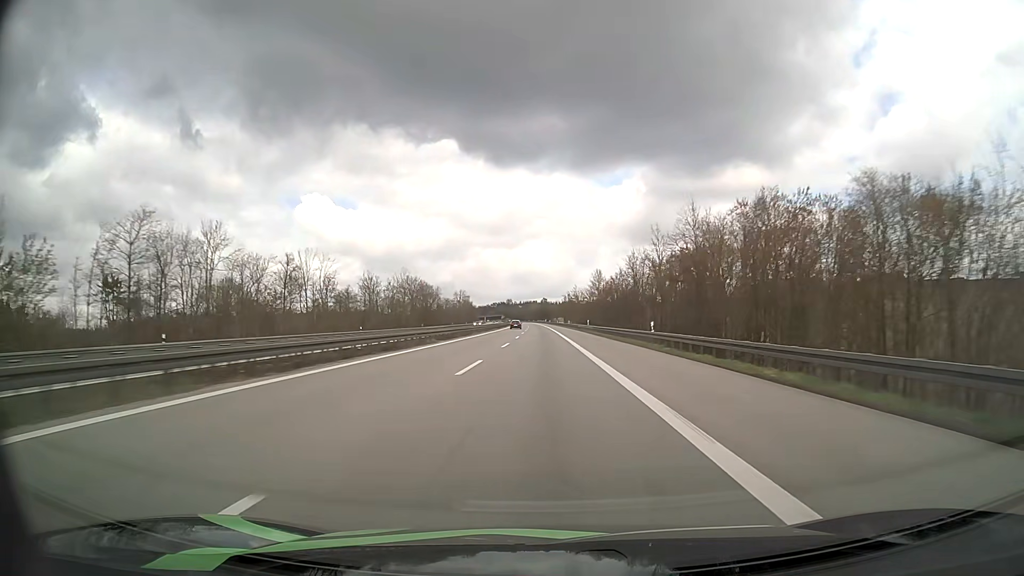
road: motorway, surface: asphalt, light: Day
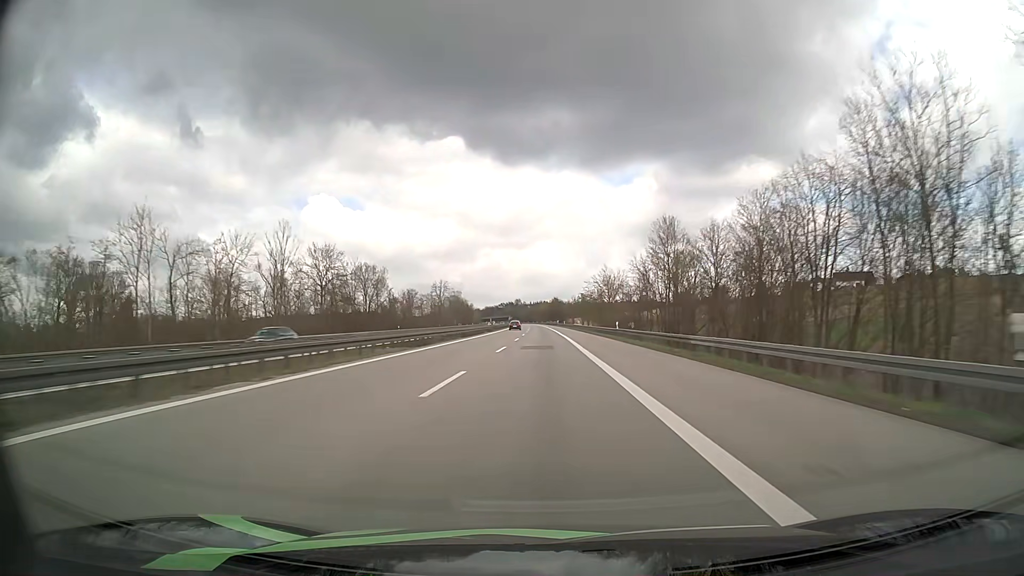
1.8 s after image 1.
(-0.8, +77.4) m; -1°
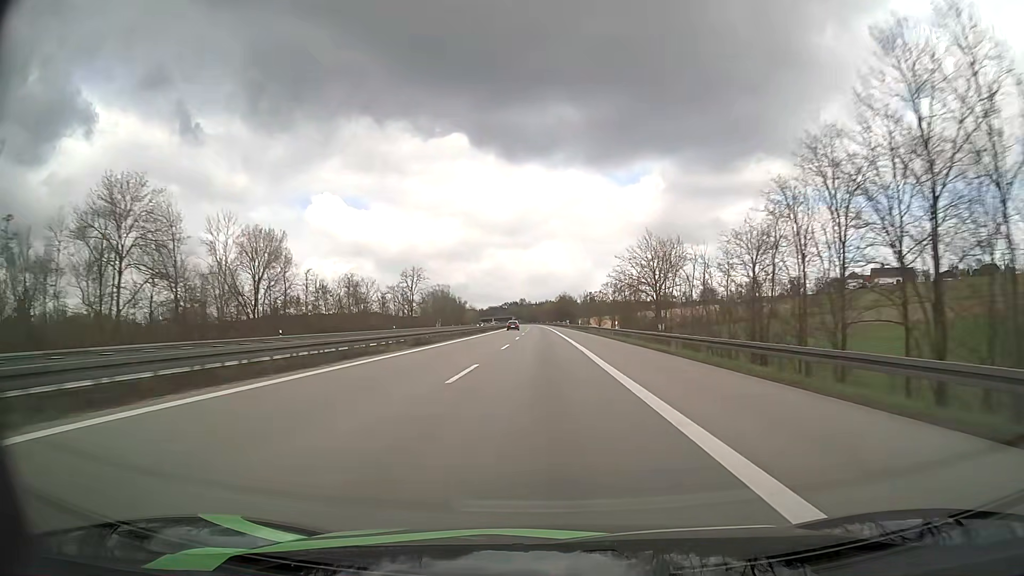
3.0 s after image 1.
(-0.2, +51.4) m; -1°
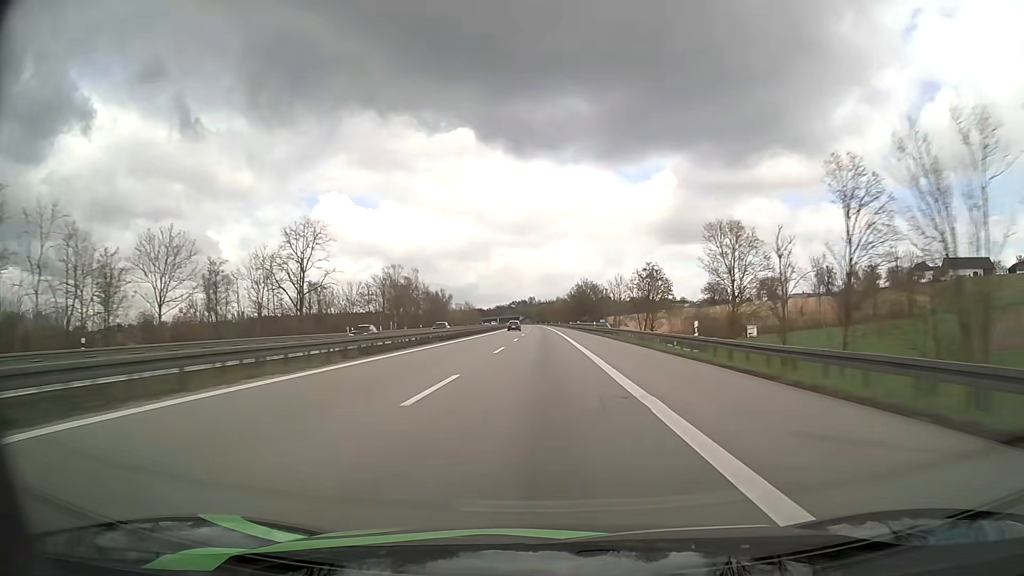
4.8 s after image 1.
(-0.5, +77.0) m; -1°
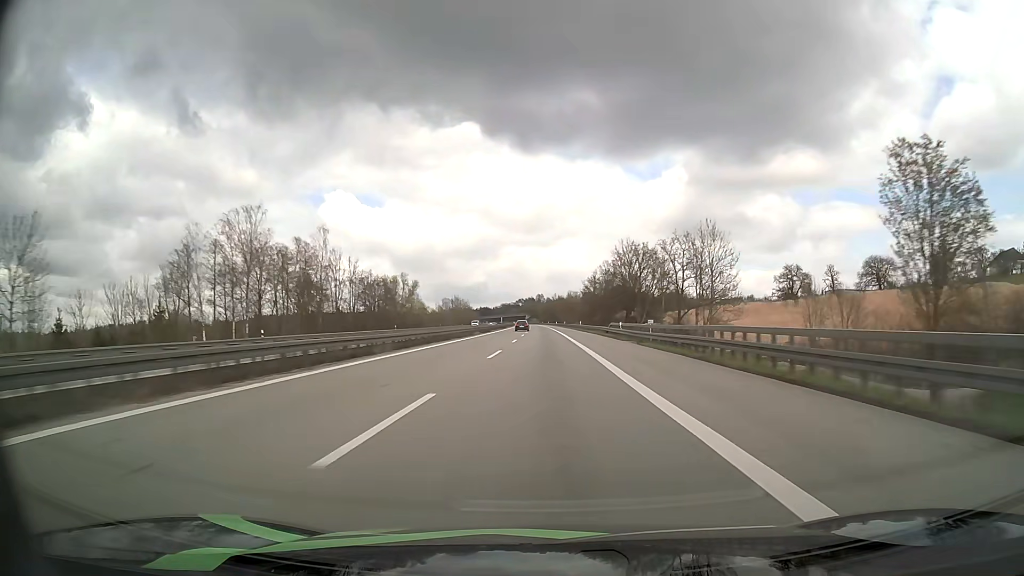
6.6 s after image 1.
(-0.6, +76.7) m; -1°
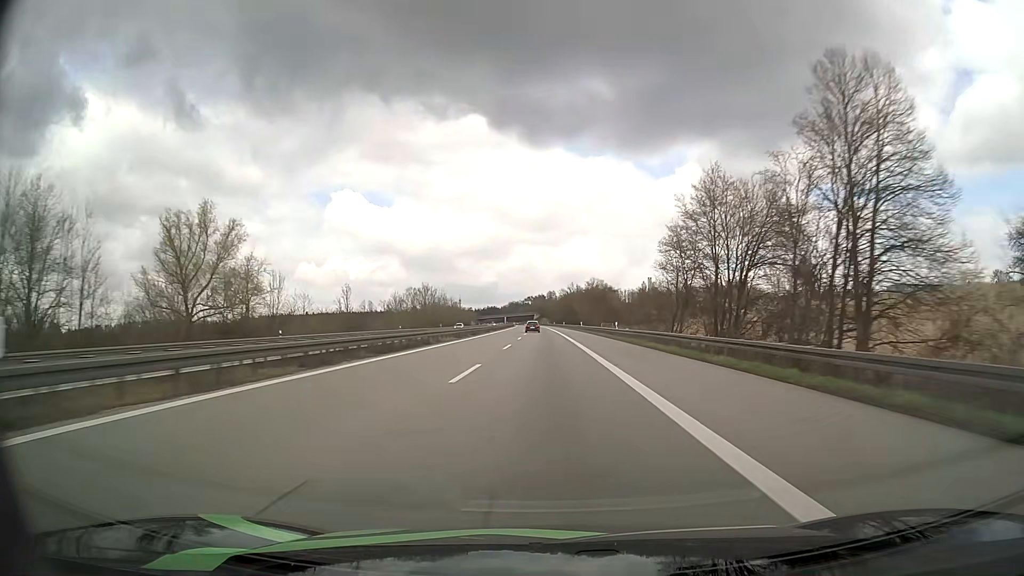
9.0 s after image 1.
(-0.9, +100.1) m; -1°
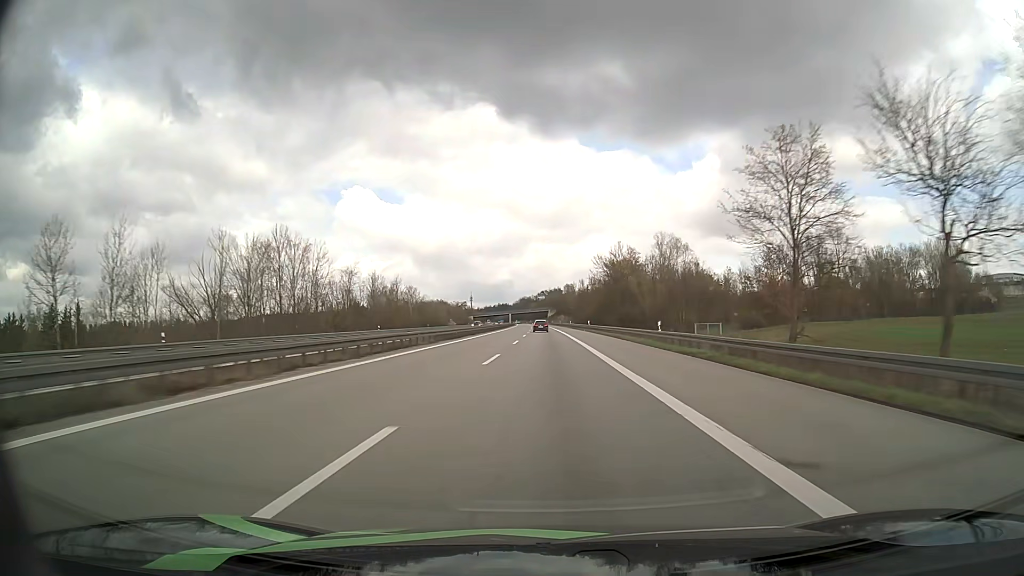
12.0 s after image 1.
(-1.3, +120.9) m; -1°
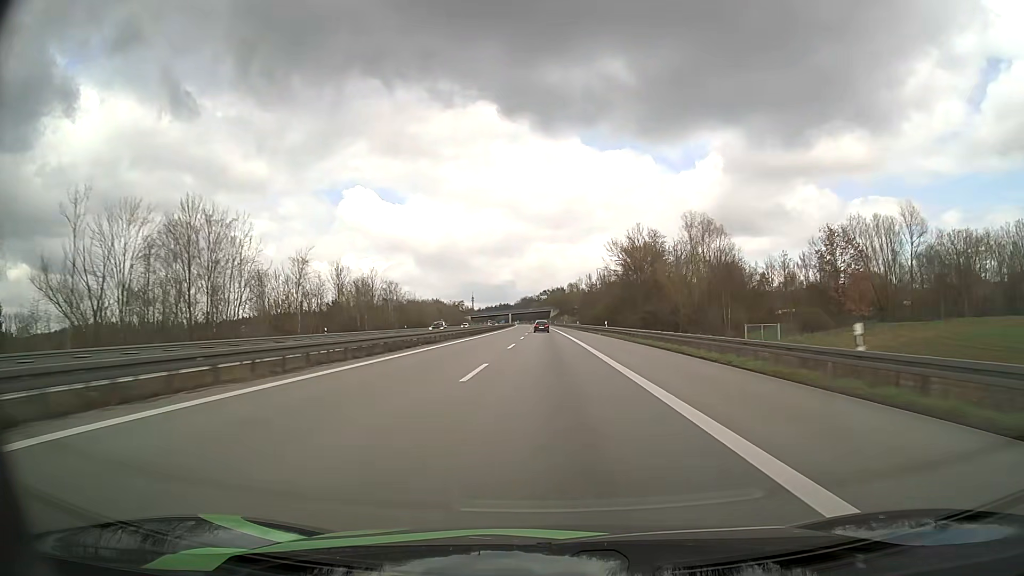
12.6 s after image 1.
(0.0, +23.7) m; 0°
(0, +10) (0, +20) (0, +30) (0, +40) (0, +50) (0, +60) (0, +70) (0, +80) (-1, +90) (-1, +100) m
